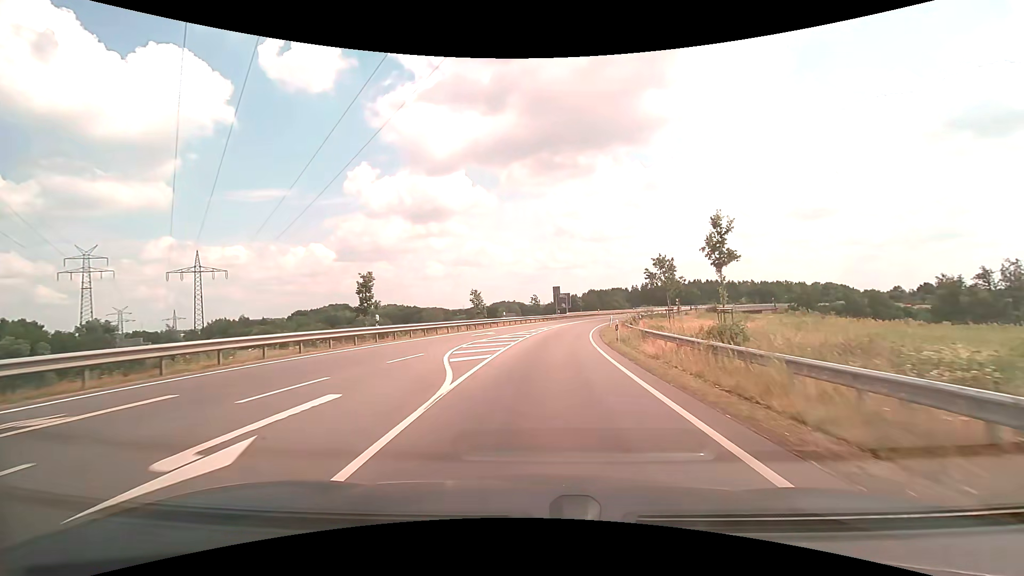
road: primary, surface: asphalt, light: Day
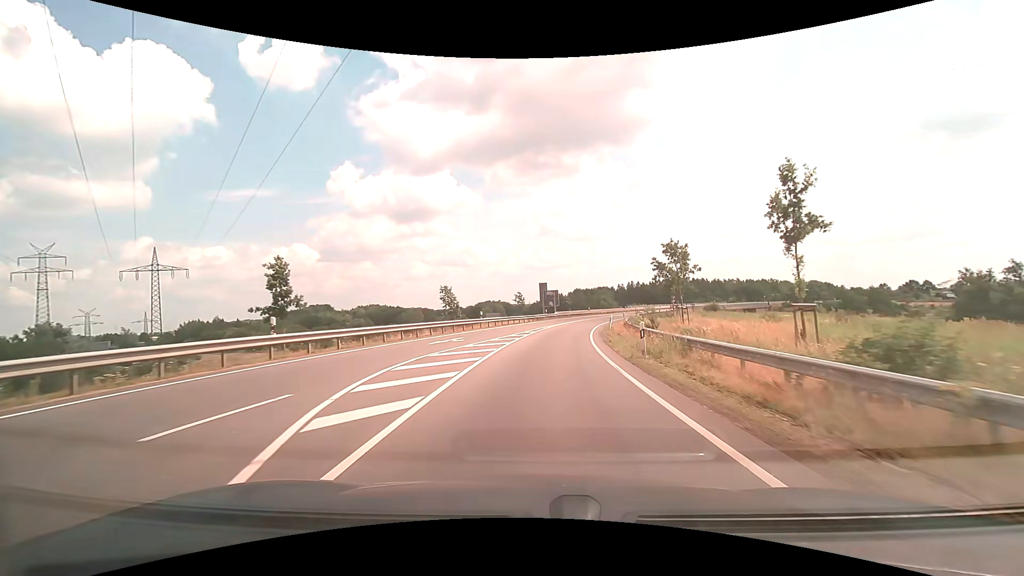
(+0.1, +8.4) m; +2°
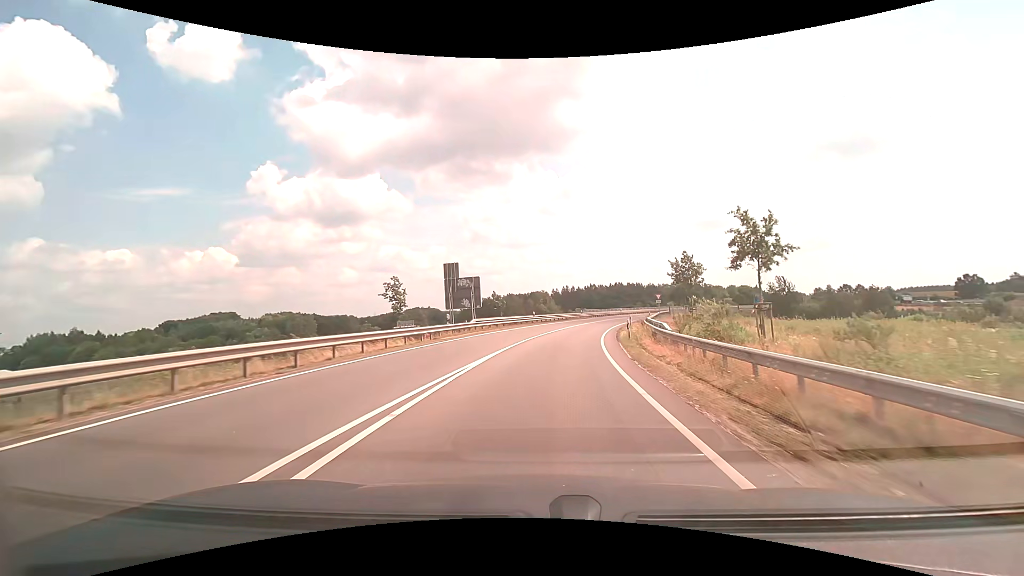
(+2.3, +35.3) m; +8°
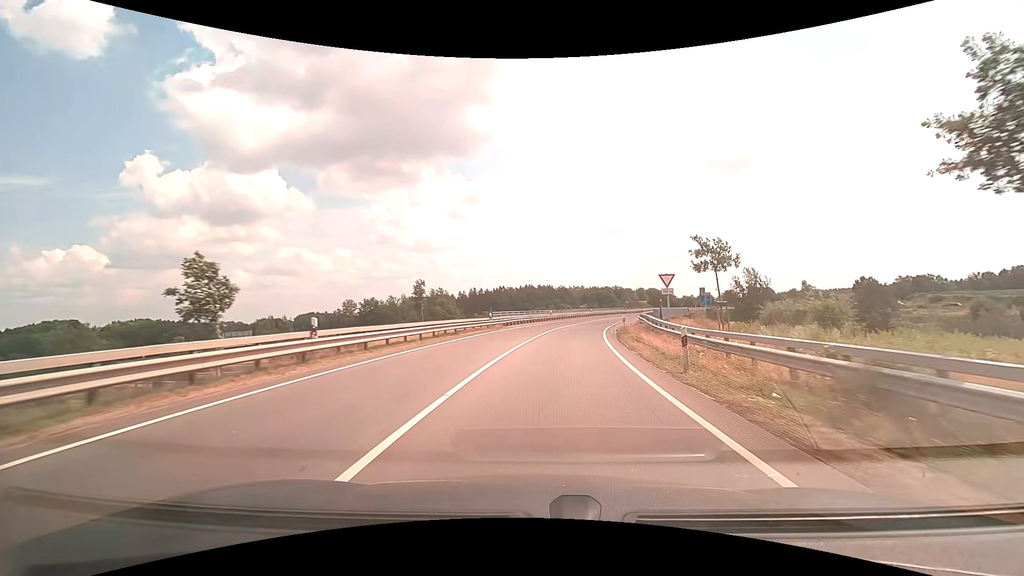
(+3.2, +36.8) m; +10°
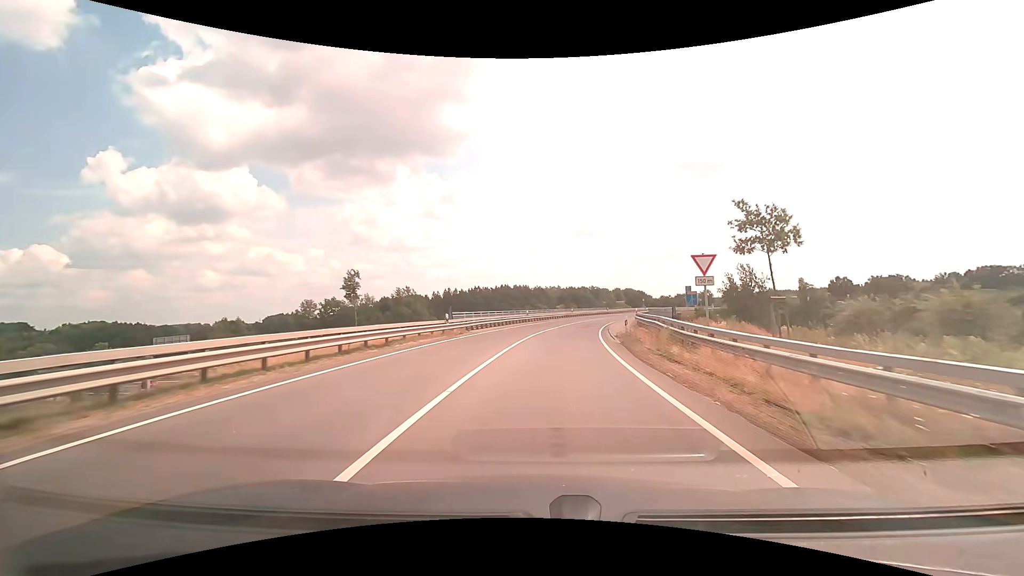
(+0.2, +9.3) m; +3°
(0, +10) (+1, +20) (+2, +30) (+3, +40) (+5, +50) (+7, +59) (+10, +69) (+13, +79) (+16, +88) (+20, +97) m
